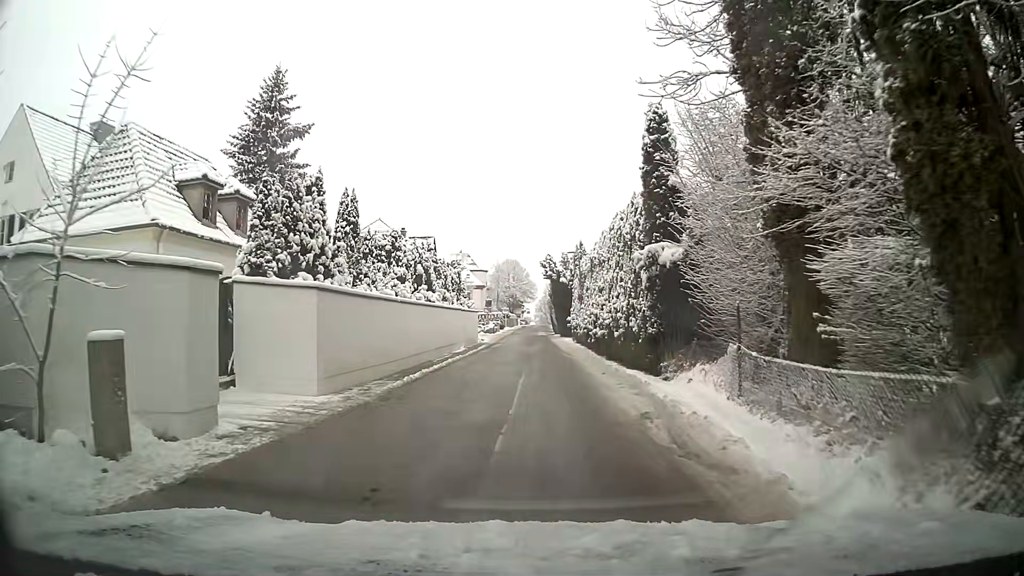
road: residential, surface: asphalt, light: Day
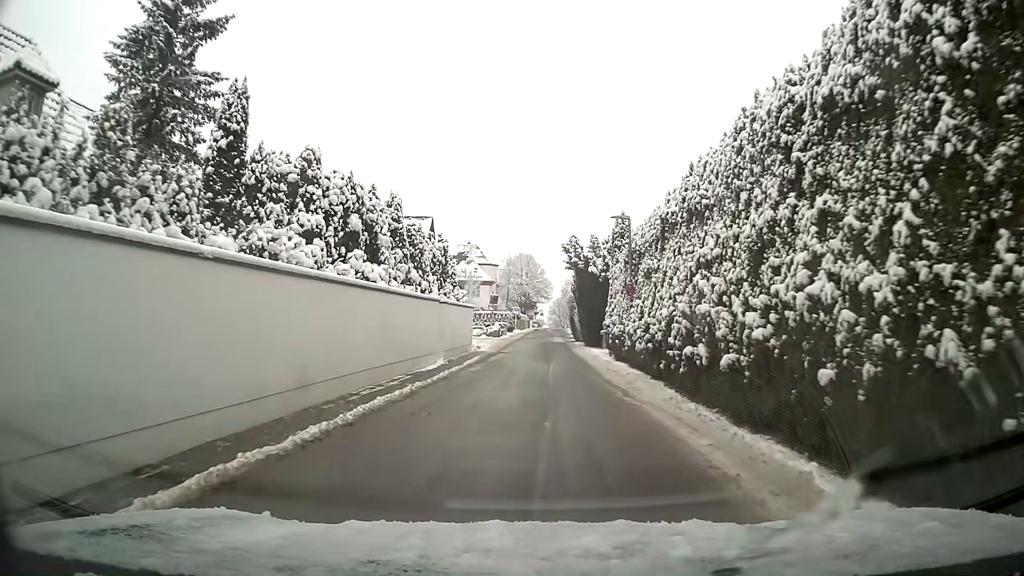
(-0.2, +12.8) m; -1°
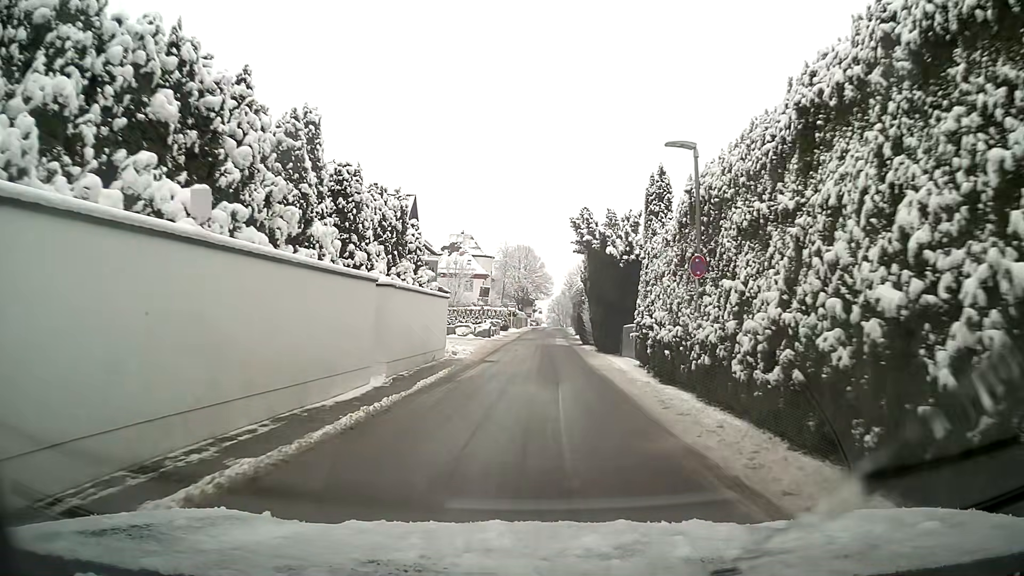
(+0.1, +8.9) m; +1°
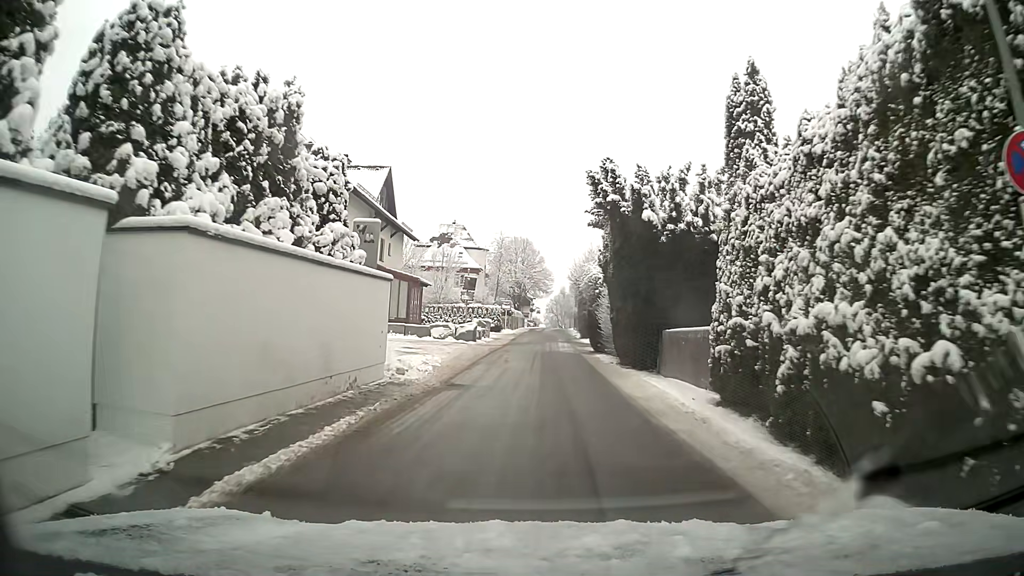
(0.0, +9.1) m; 0°
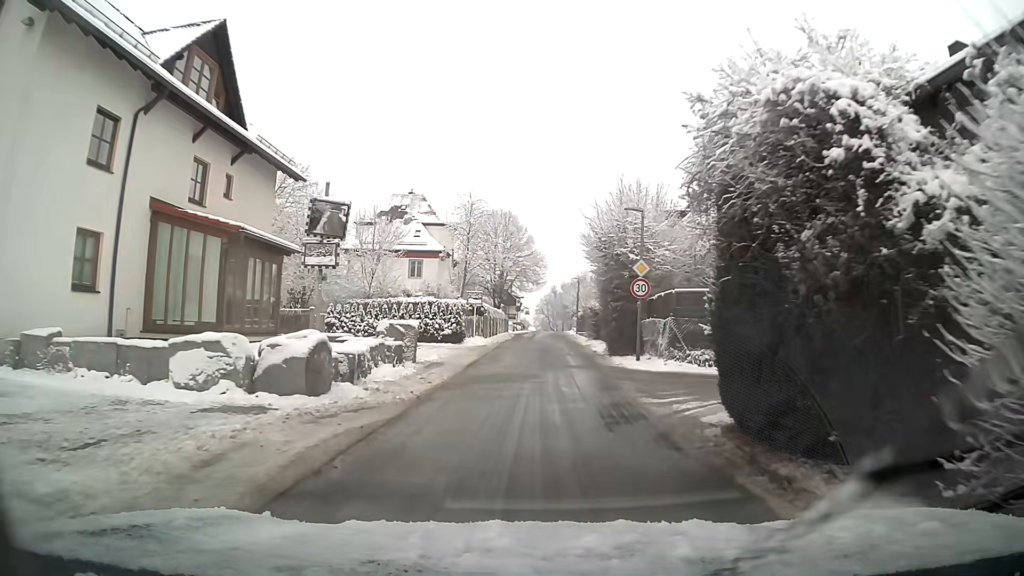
(+0.2, +23.3) m; +1°
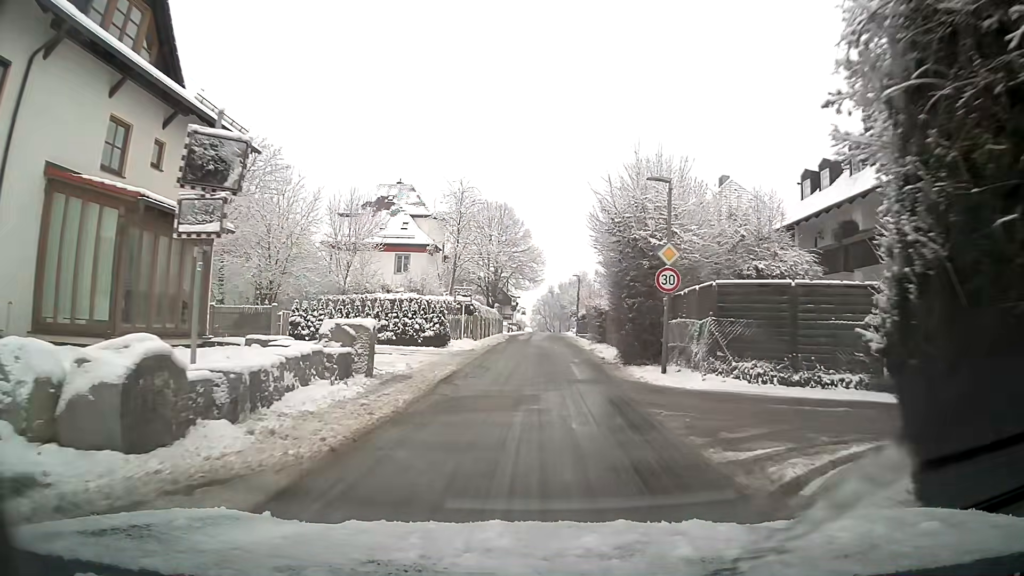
(0.0, +4.7) m; 0°
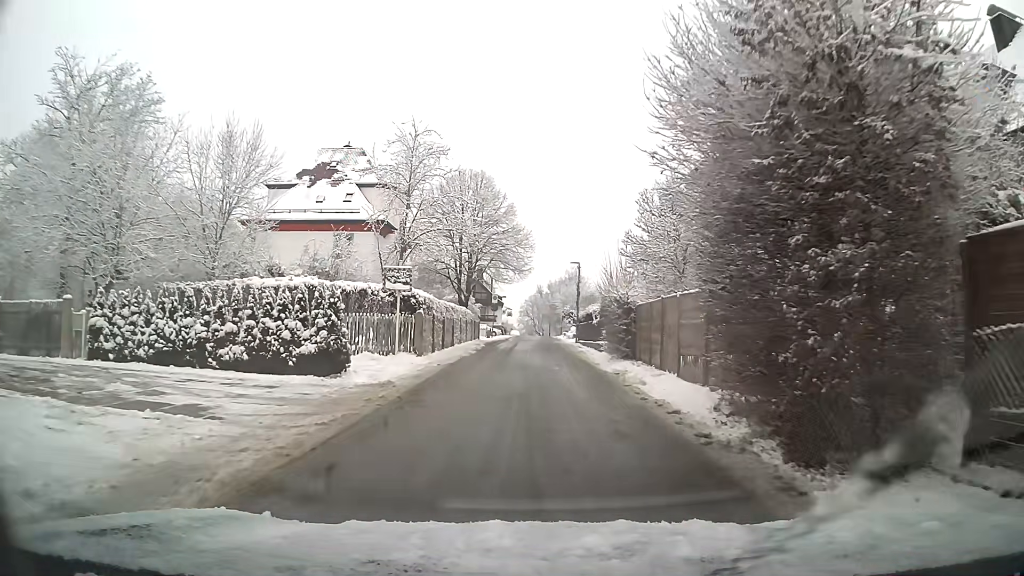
(+0.1, +13.8) m; +1°
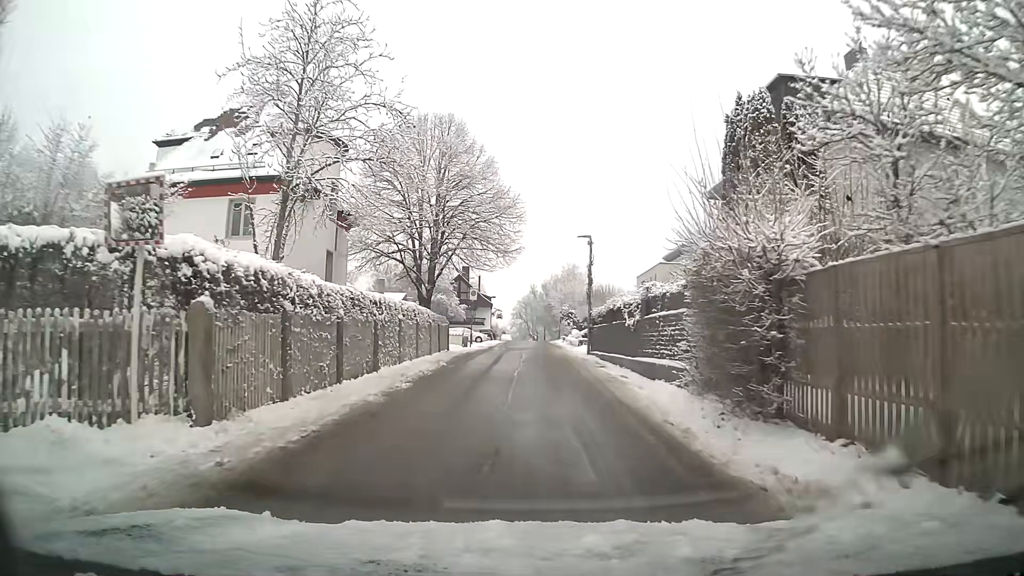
(+0.1, +13.7) m; +1°
(0, +10) (0, +20) (0, +30) (0, +40) (0, +50) (0, +60) (0, +70) (0, +80) (+1, +90) (+1, +100) m
